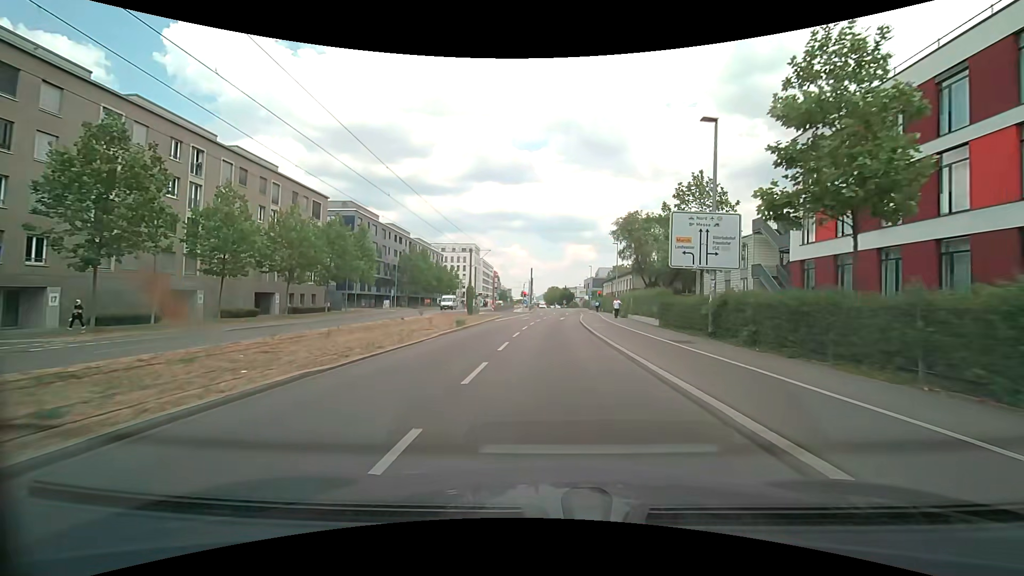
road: secondary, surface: asphalt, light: Day
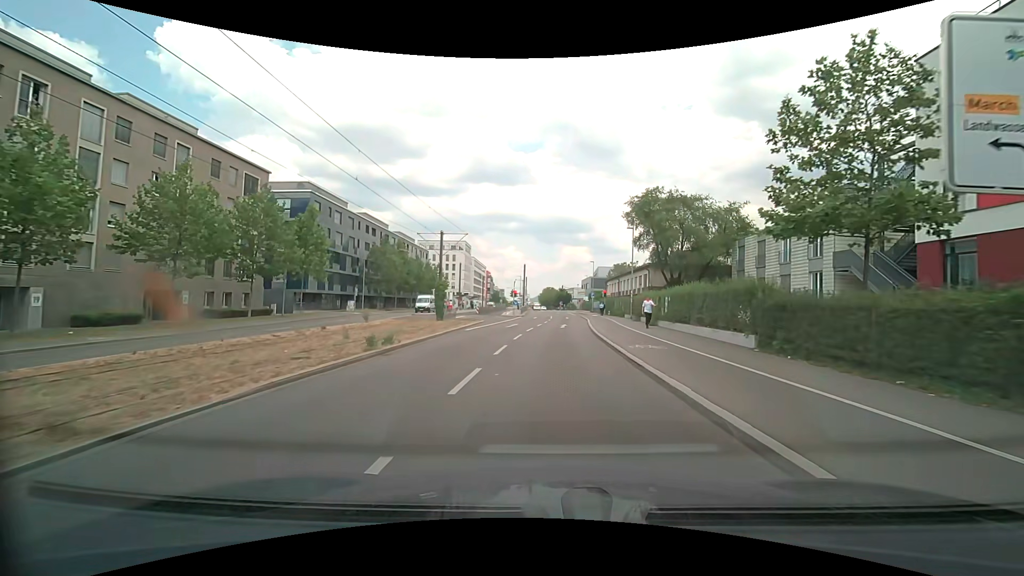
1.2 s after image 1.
(+0.1, +12.9) m; +1°
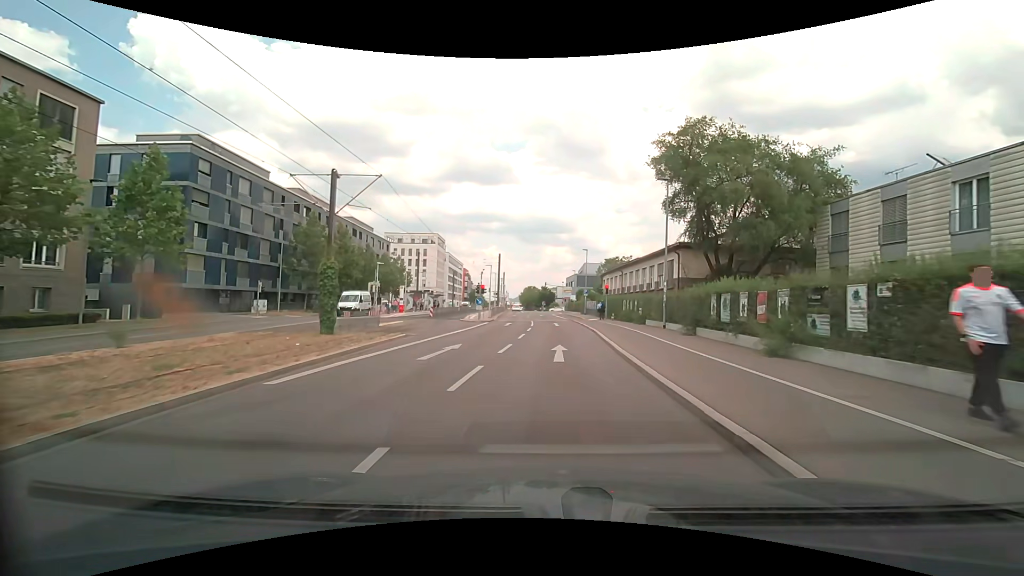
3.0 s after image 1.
(+0.2, +17.7) m; +2°
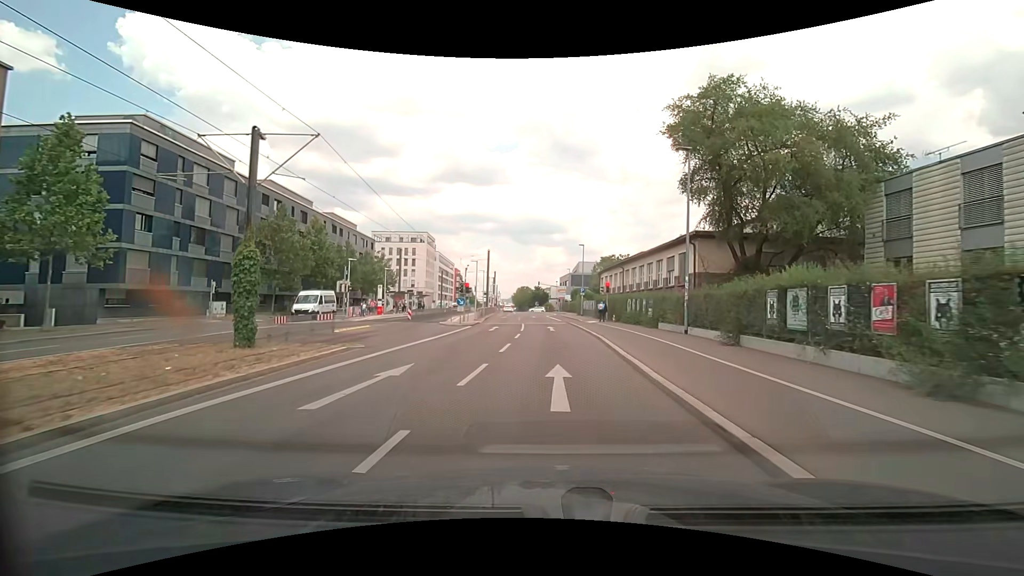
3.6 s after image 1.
(0.0, +5.3) m; +1°
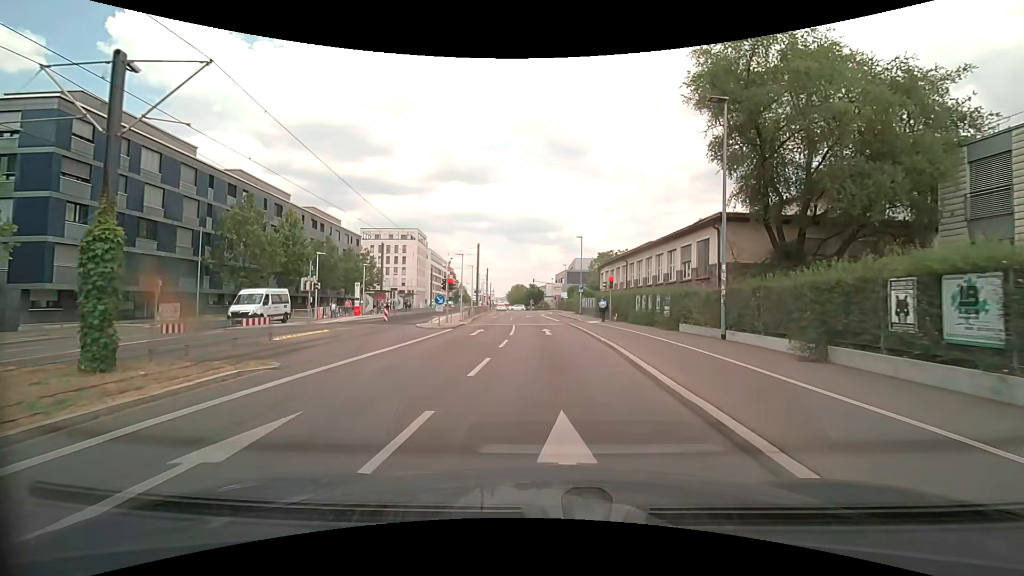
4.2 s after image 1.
(0.0, +5.0) m; 0°
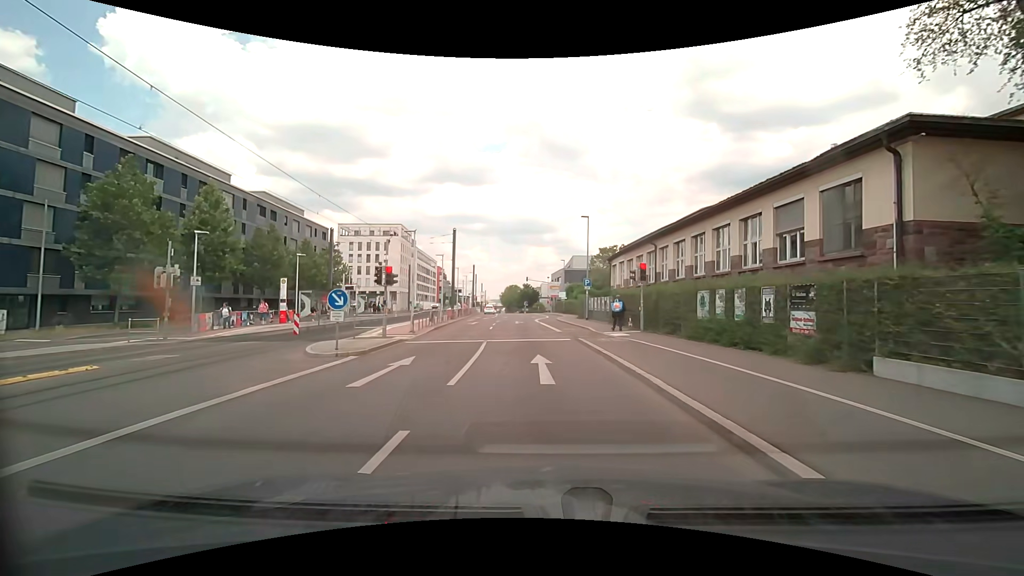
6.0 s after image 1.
(0.0, +12.7) m; 0°
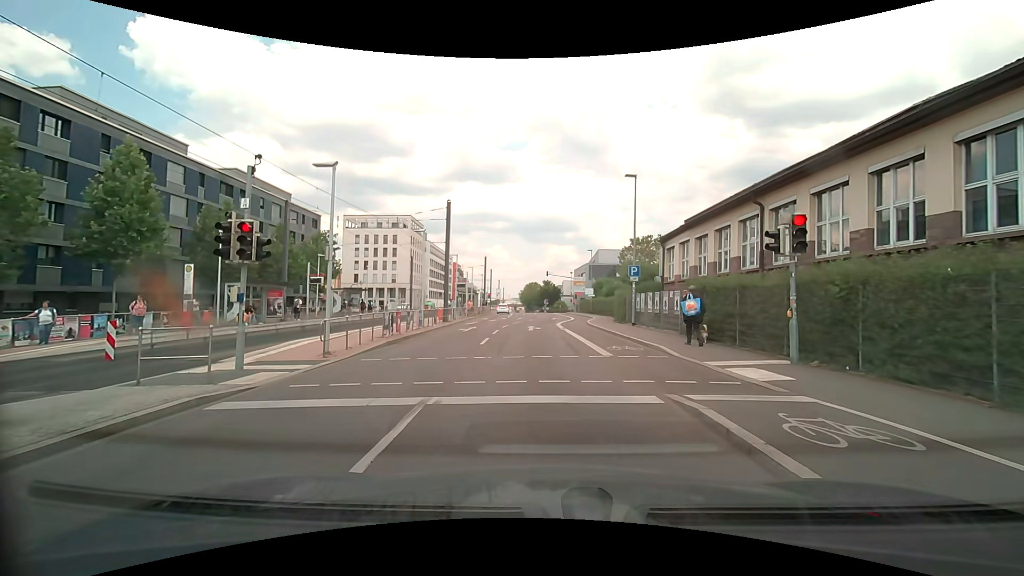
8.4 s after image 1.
(-0.1, +11.6) m; -2°
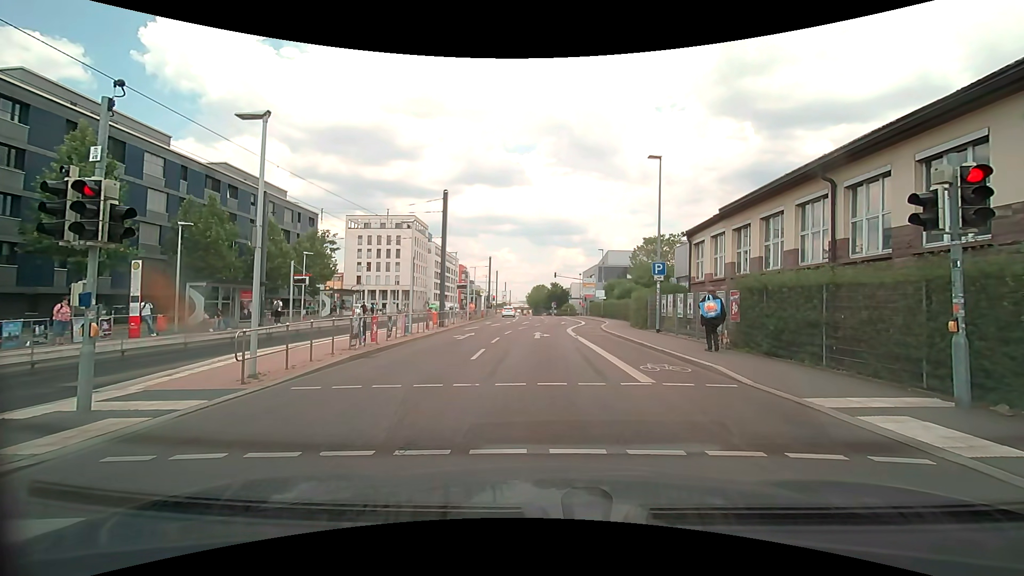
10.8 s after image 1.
(-0.1, +3.5) m; -3°
